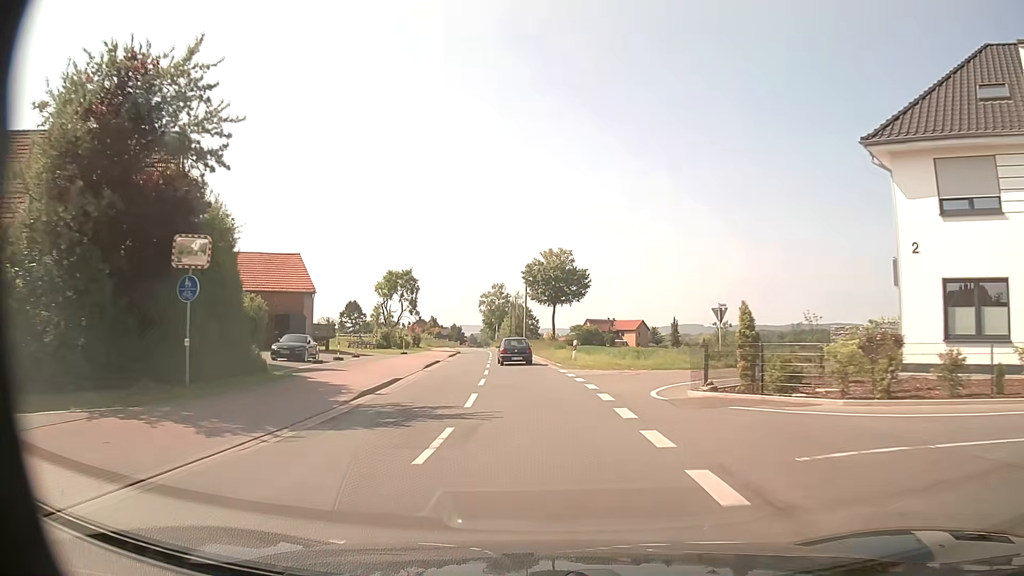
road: tertiary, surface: asphalt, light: Day
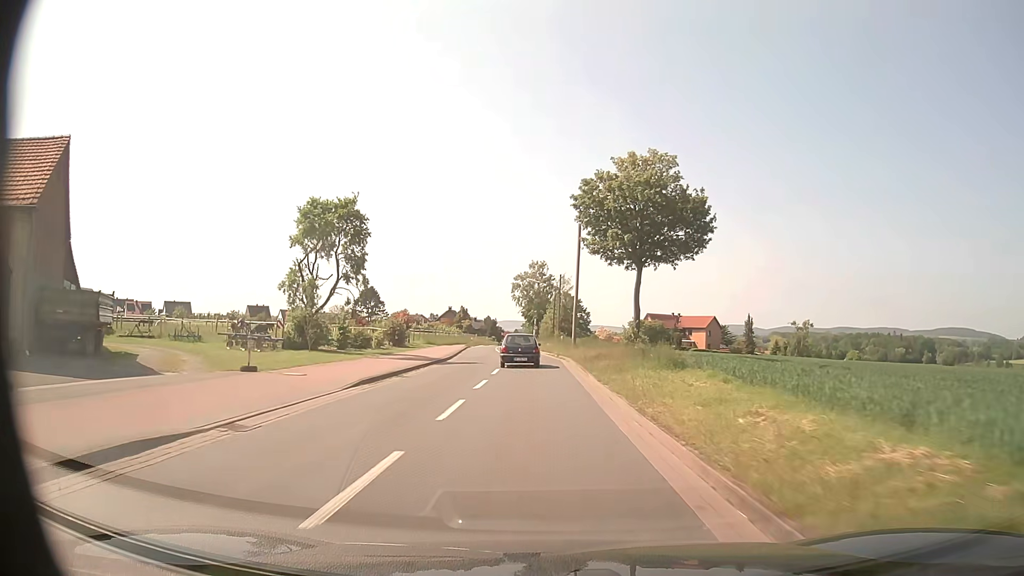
(-1.1, +33.3) m; -4°
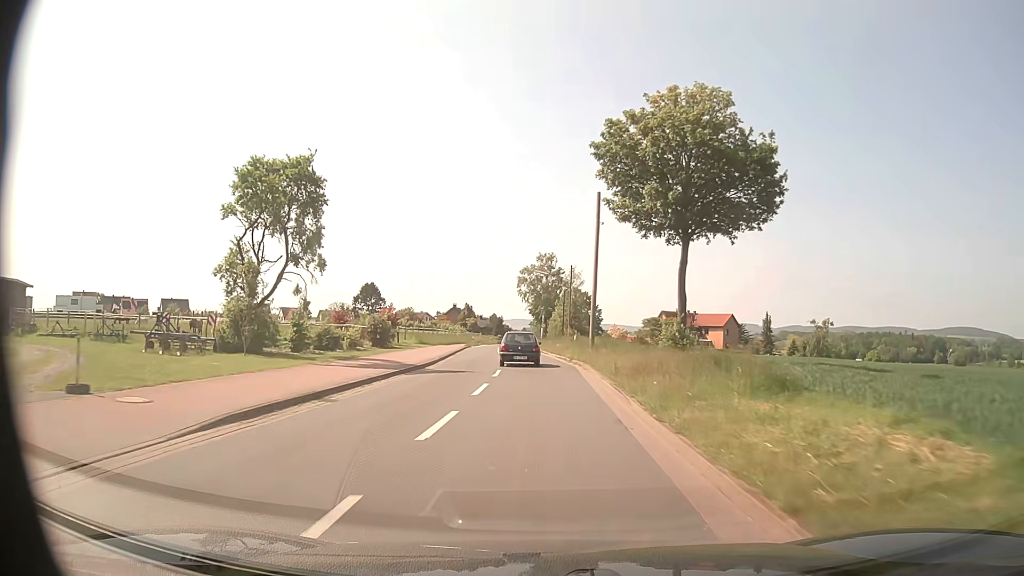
(-0.1, +8.3) m; -1°
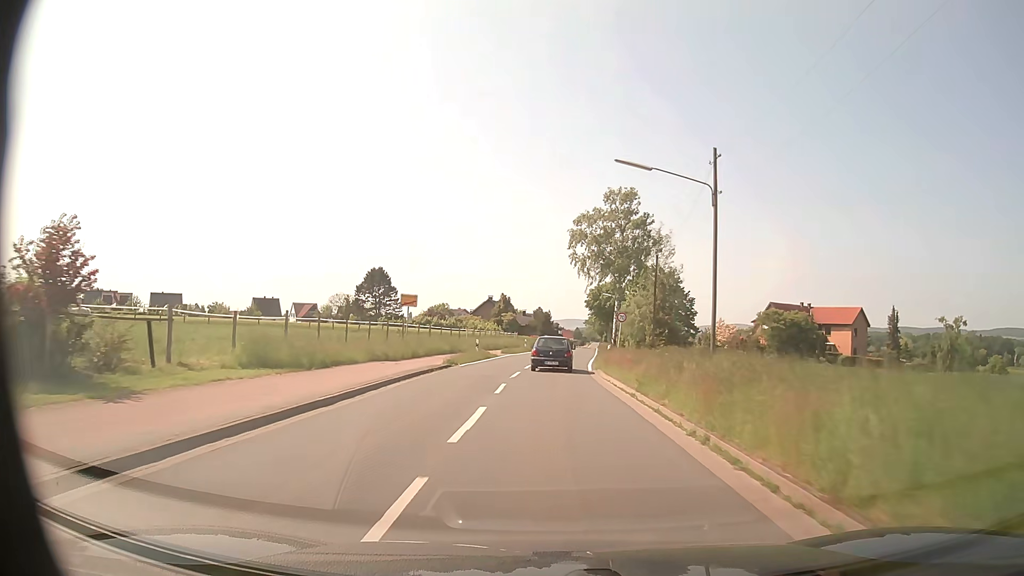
(-1.7, +41.9) m; -5°
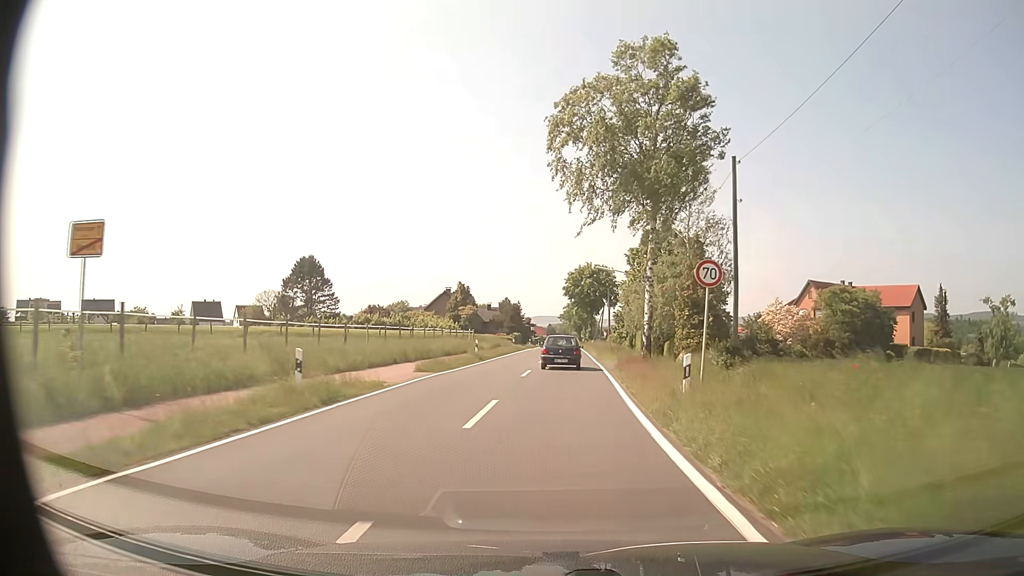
(+0.3, +26.2) m; +2°
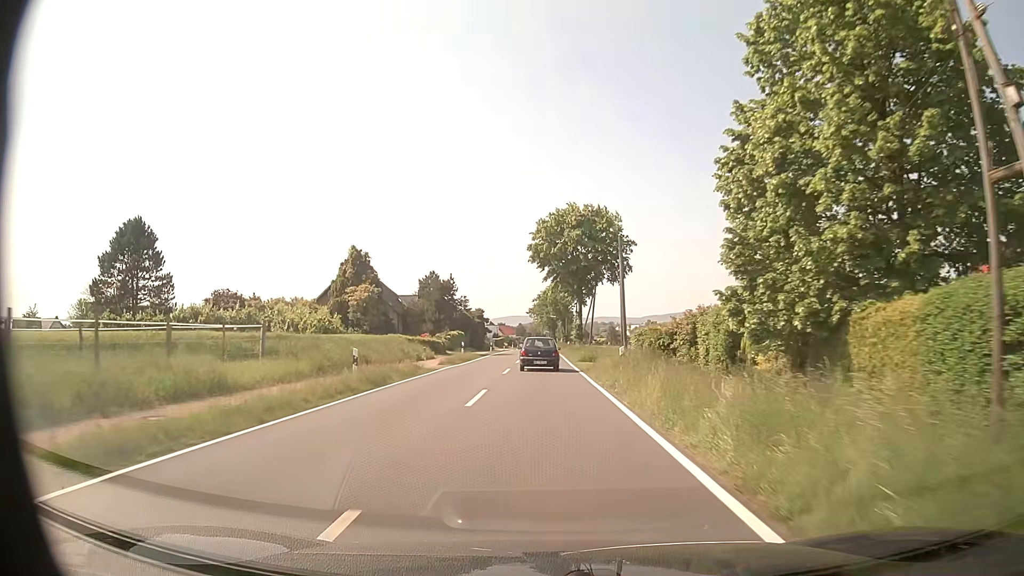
(+1.4, +44.8) m; +2°
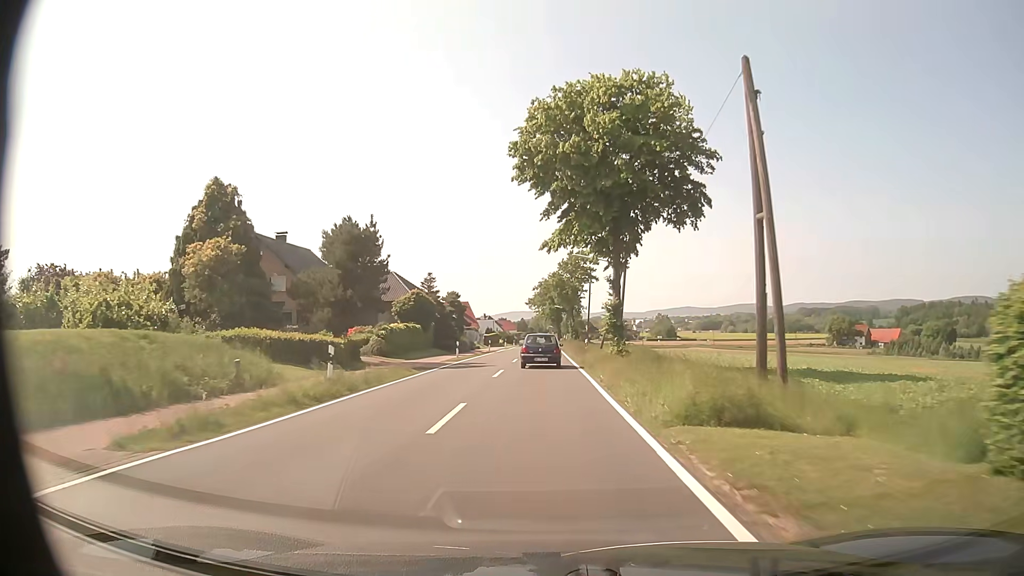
(+0.2, +27.9) m; 0°
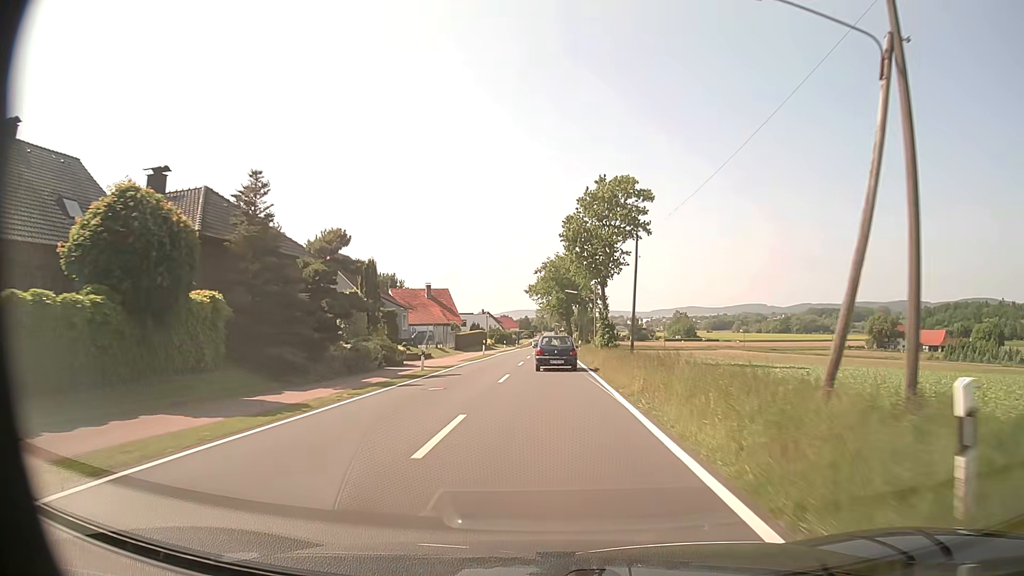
(-0.3, +38.0) m; -1°
(0, +10) (0, +20) (0, +30) (0, +40) (0, +50) (0, +60) (0, +70) (0, +80) (0, +90) (0, +100) m
